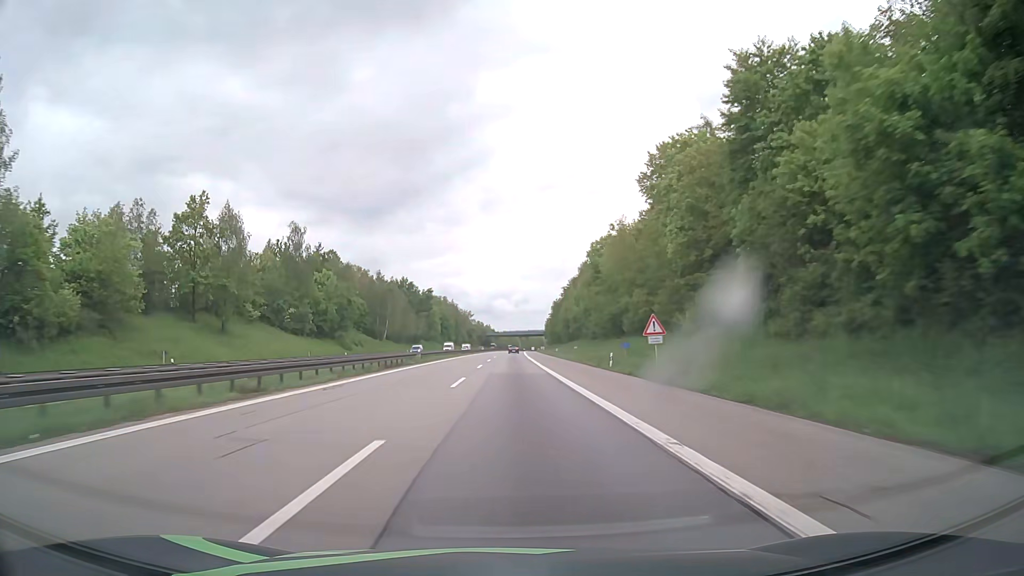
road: motorway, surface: asphalt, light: Day
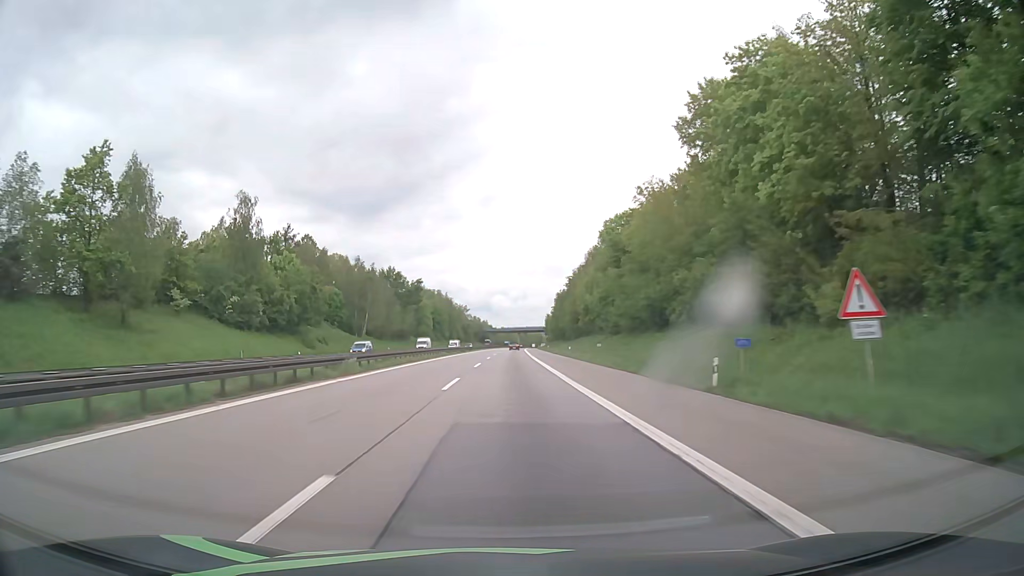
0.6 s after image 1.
(0.0, +20.7) m; 0°
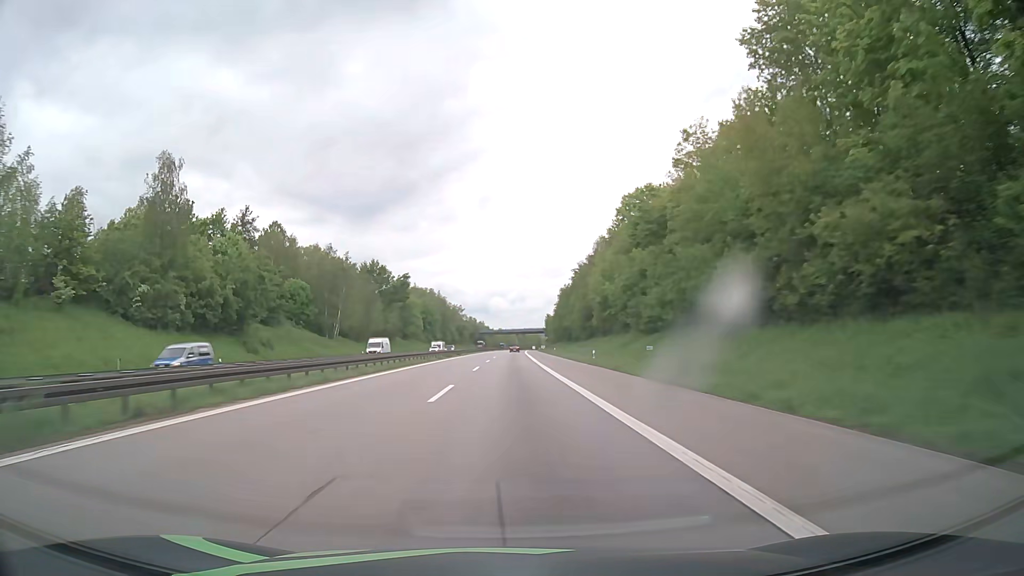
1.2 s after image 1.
(+0.1, +20.7) m; 0°
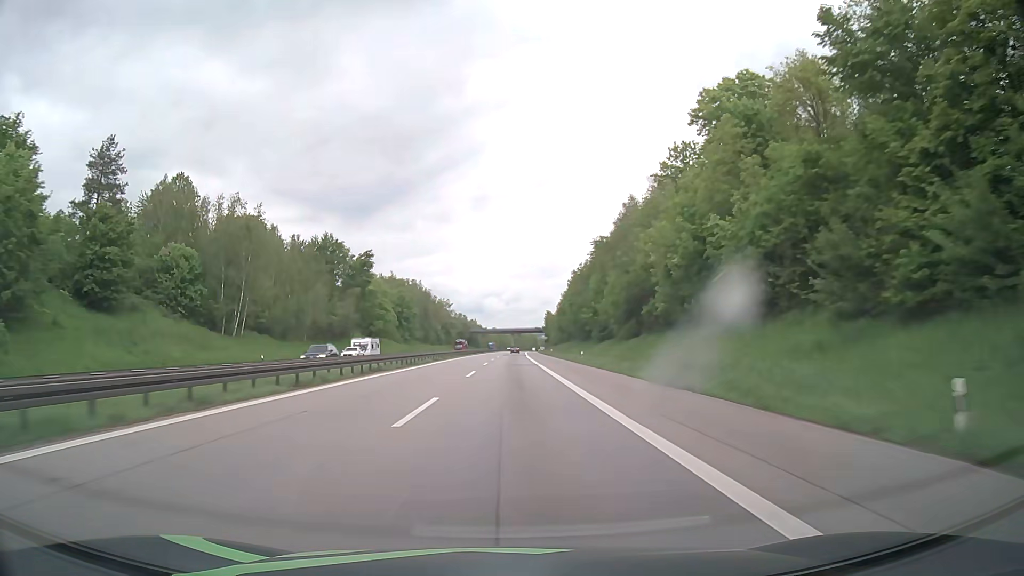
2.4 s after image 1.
(0.0, +41.3) m; 0°
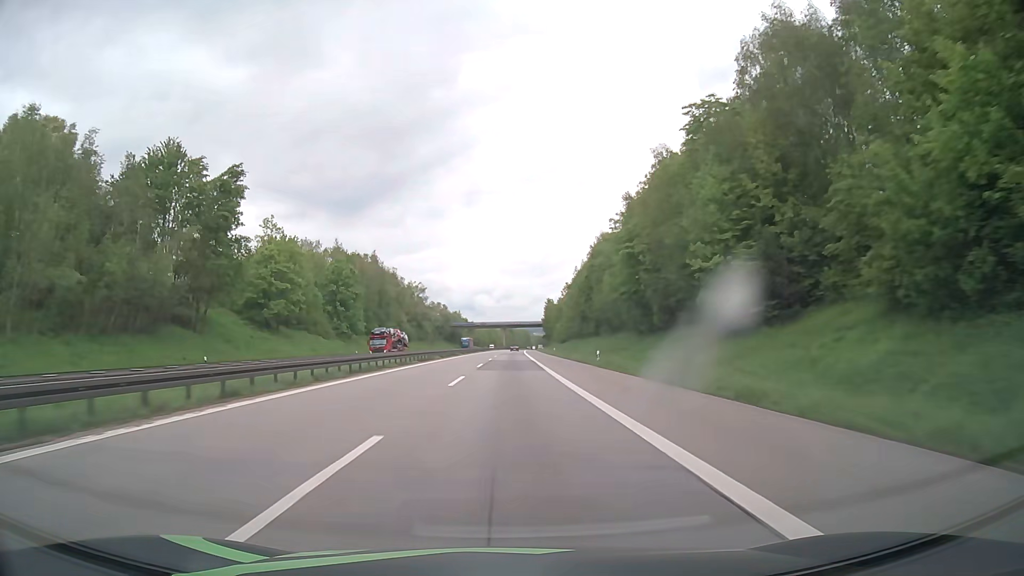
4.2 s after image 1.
(+0.4, +62.1) m; +1°
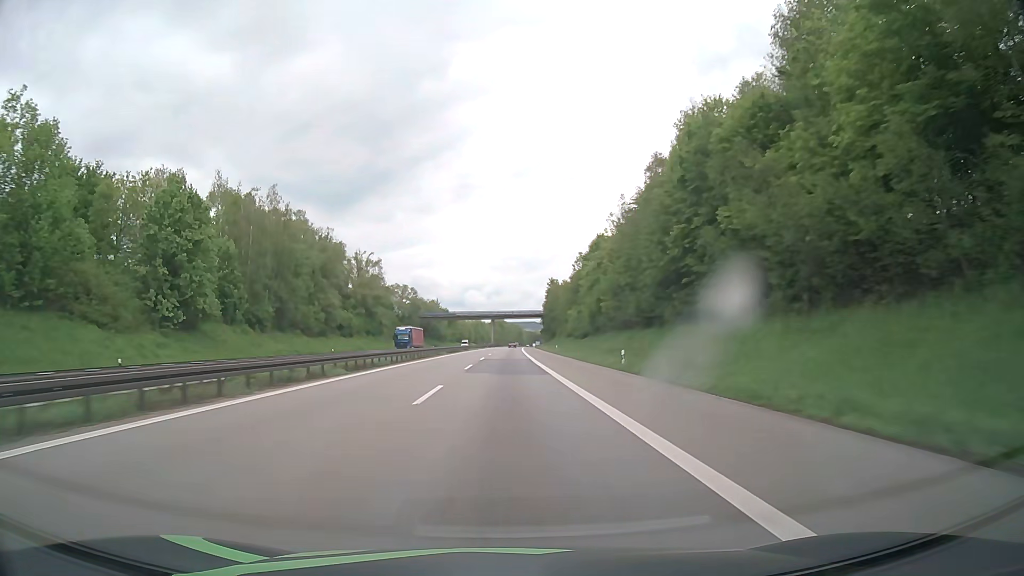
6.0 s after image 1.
(+0.5, +62.0) m; +1°
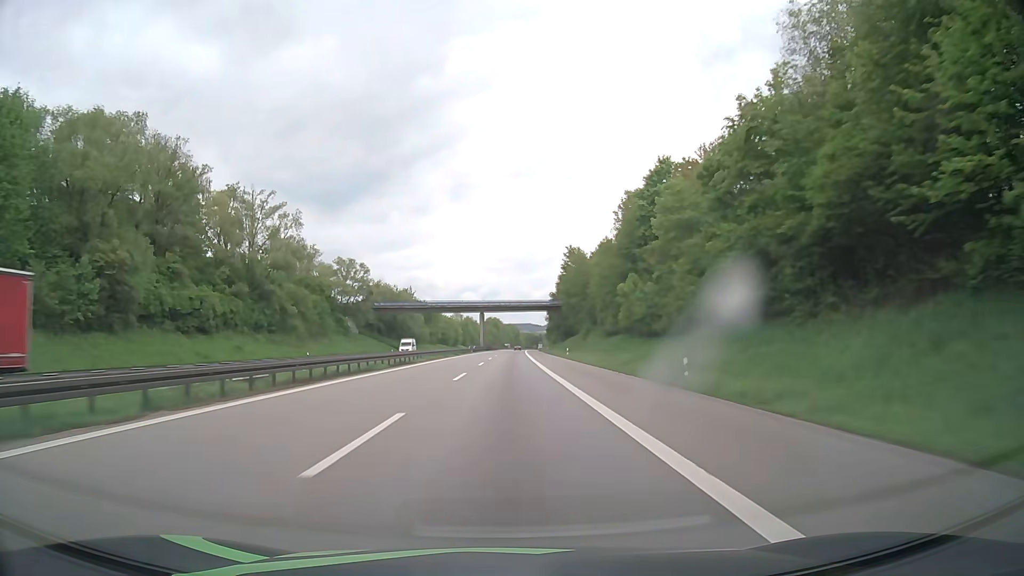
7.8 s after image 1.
(+0.2, +62.0) m; 0°
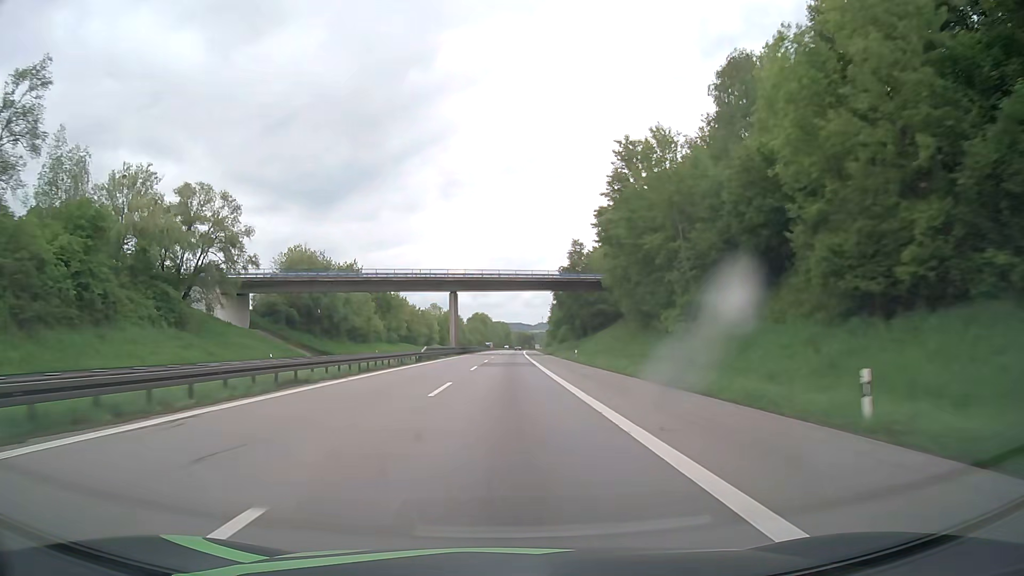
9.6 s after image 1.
(+0.5, +62.0) m; +1°
(0, +10) (0, +20) (0, +30) (0, +40) (0, +50) (0, +60) (0, +70) (+1, +80) (+1, +90) (+1, +100) m
